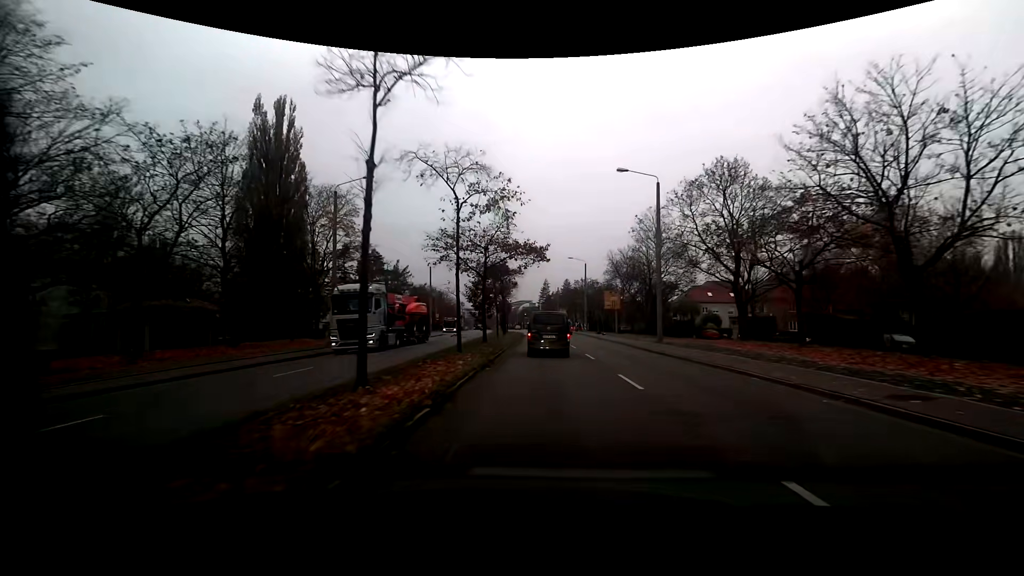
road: secondary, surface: asphalt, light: Day
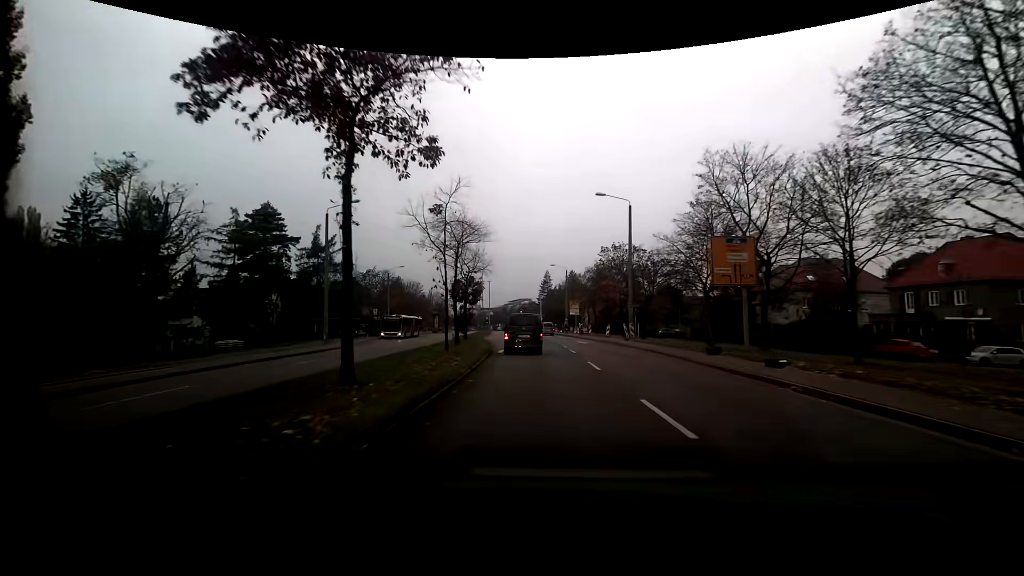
(+0.1, +40.8) m; 0°
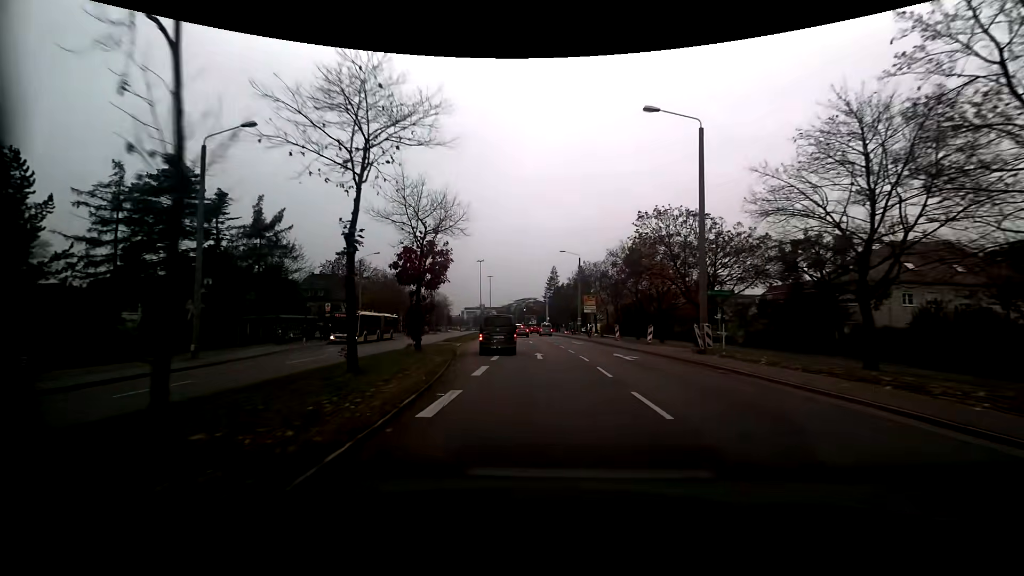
(-0.1, +16.9) m; 0°
(0, +10) (0, +20) (0, +30) (-1, +40) (-1, +50) (-2, +60) (-3, +70) (-3, +80) (-4, +90) (-5, +100) m
